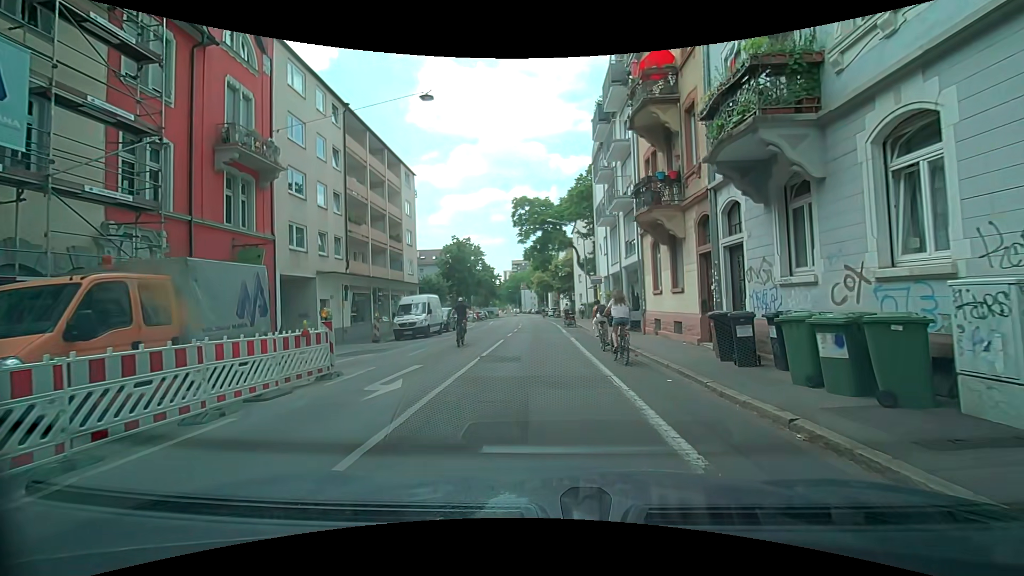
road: residential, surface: asphalt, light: Day
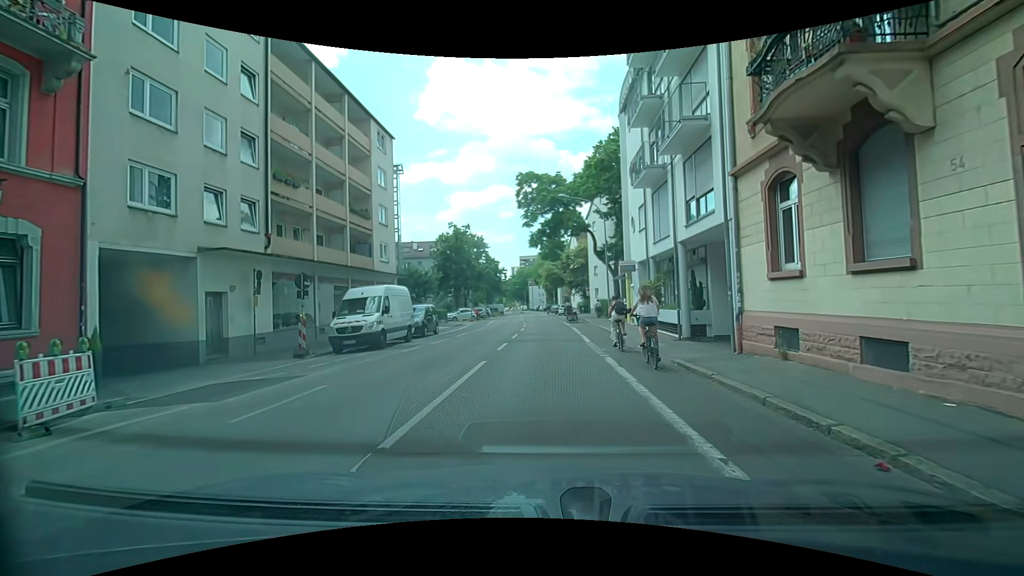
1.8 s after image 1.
(-0.2, +9.8) m; -3°
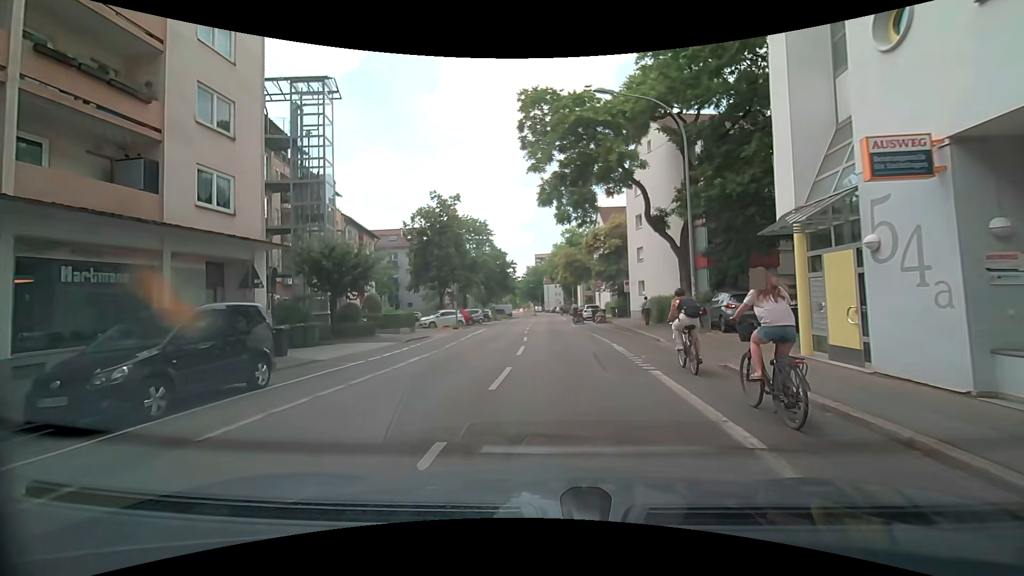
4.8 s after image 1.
(+0.5, +19.5) m; +1°
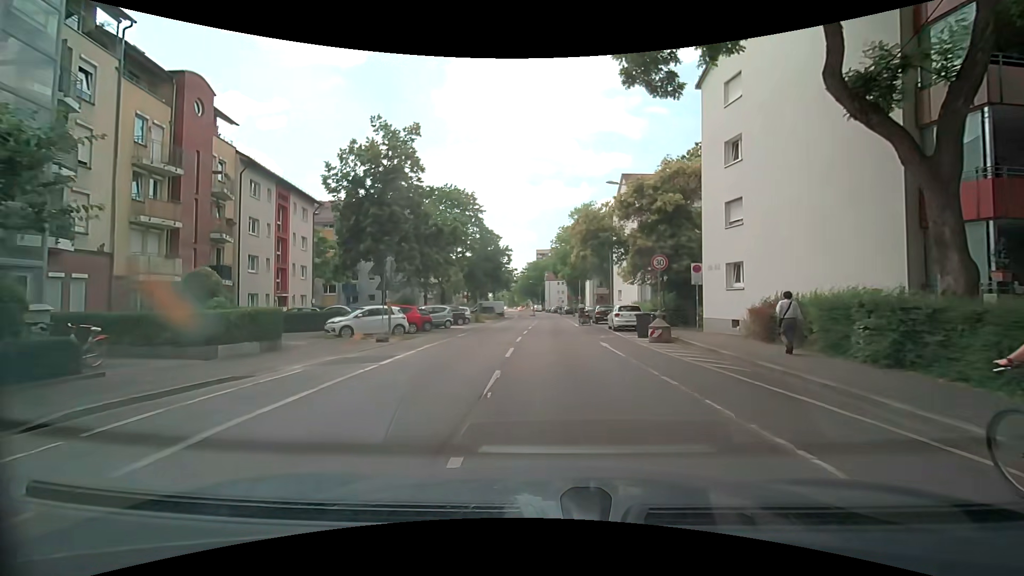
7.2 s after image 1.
(-0.4, +18.9) m; -1°
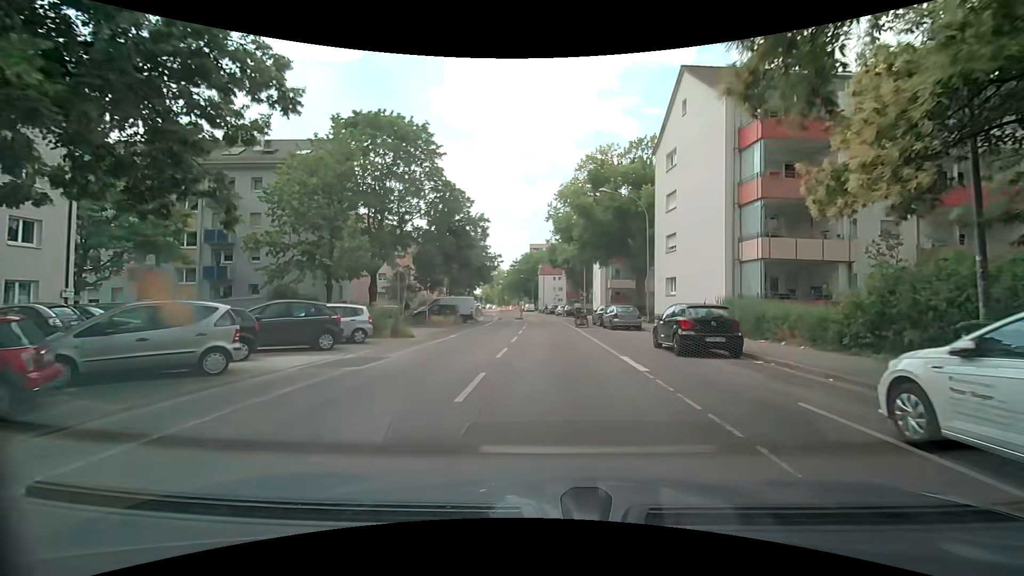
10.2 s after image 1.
(0.0, +24.4) m; -1°
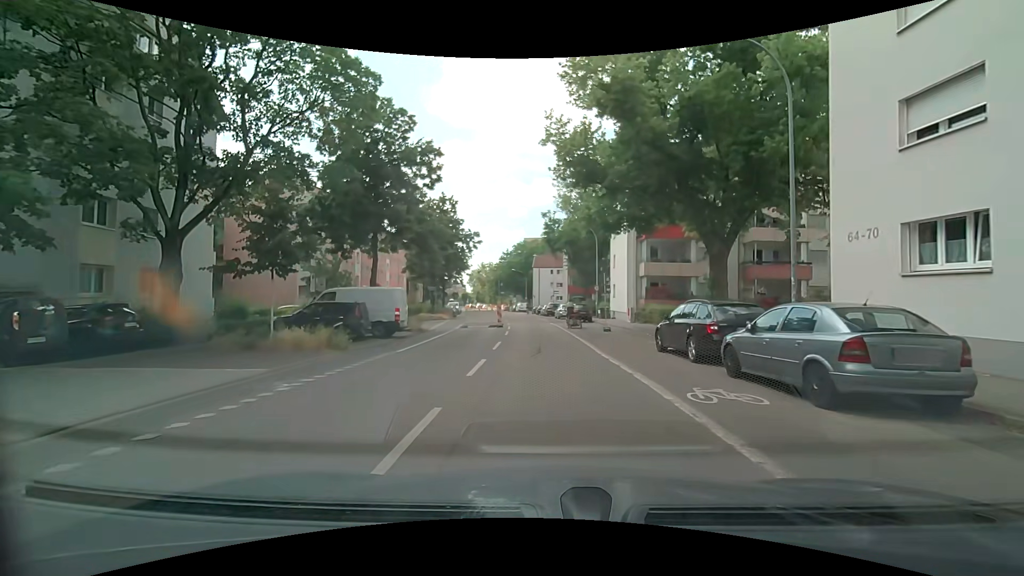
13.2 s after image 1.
(+0.8, +21.3) m; +3°
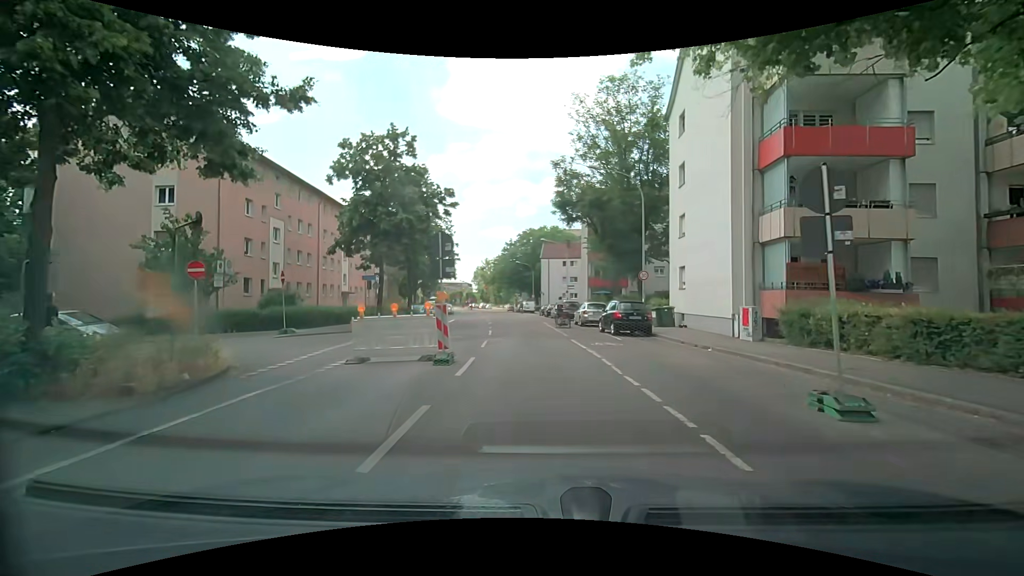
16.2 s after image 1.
(-0.4, +19.2) m; -1°
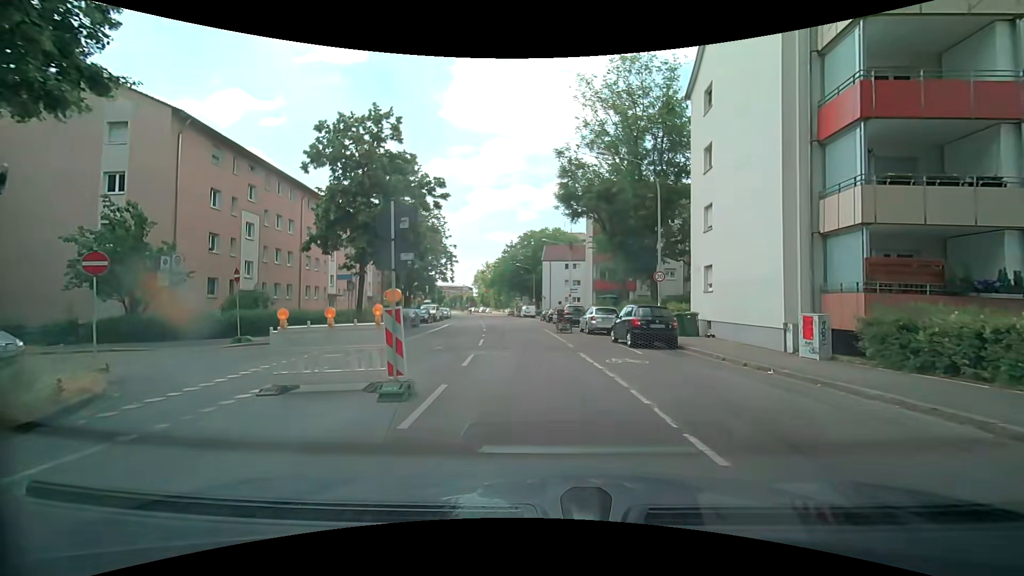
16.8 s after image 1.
(0.0, +3.8) m; +1°
(0, +10) (-1, +20) (-2, +30) (-3, +40) (-4, +50) (-6, +60) (-7, +70) (-9, +79) (-10, +89) (-11, +99) m
